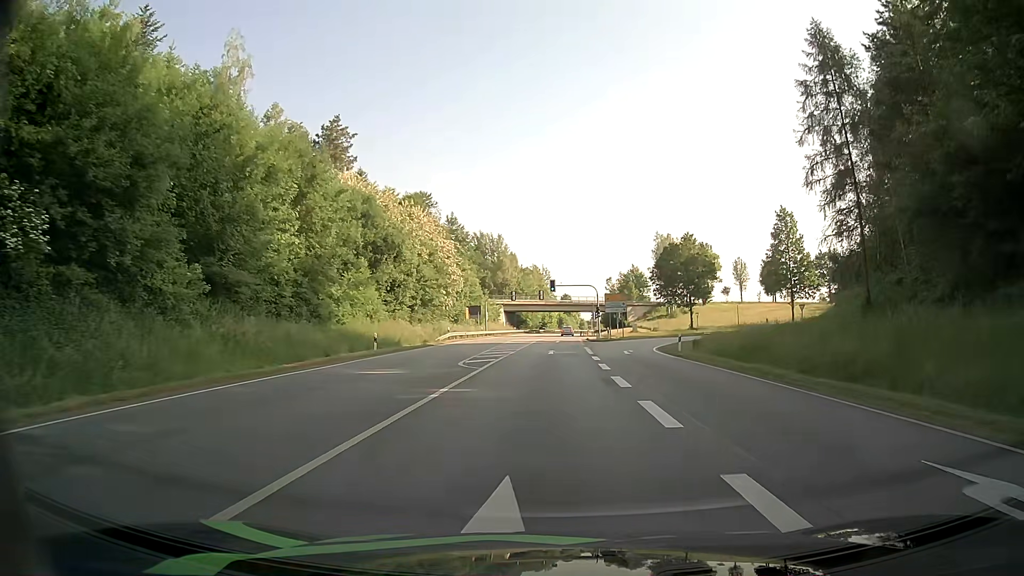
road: primary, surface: asphalt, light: Day
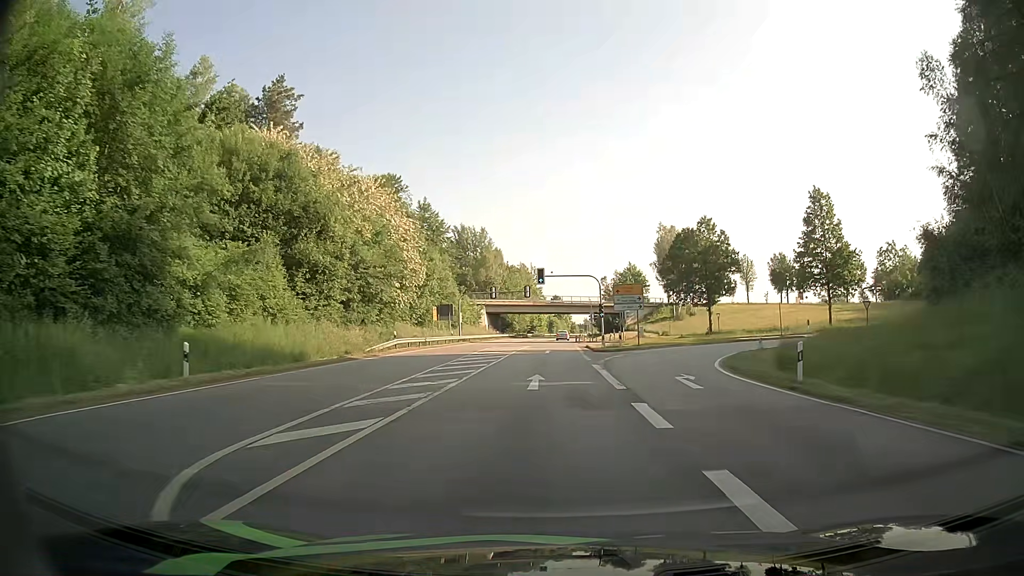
(+0.1, +17.8) m; +1°
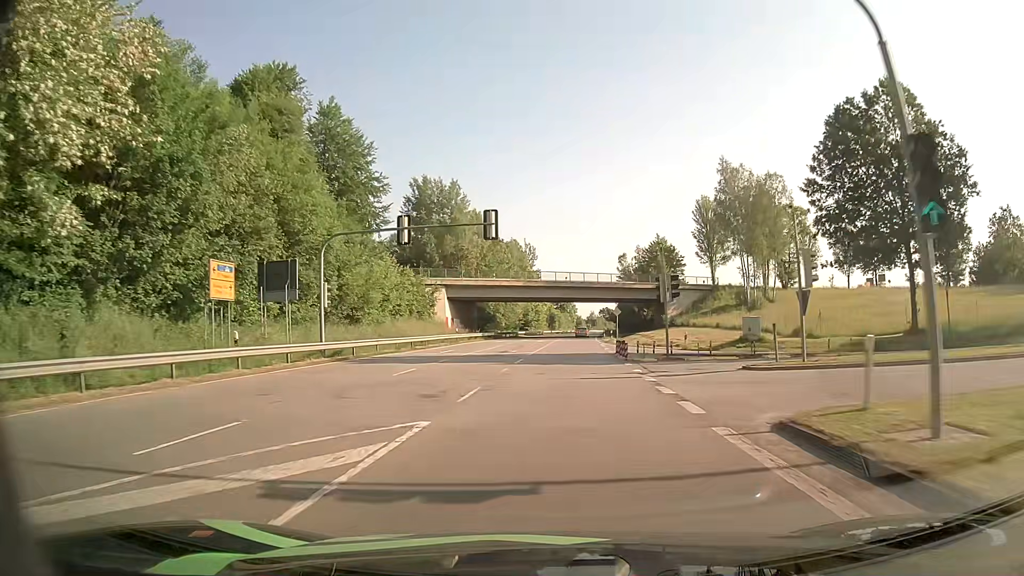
(0.0, +48.4) m; 0°
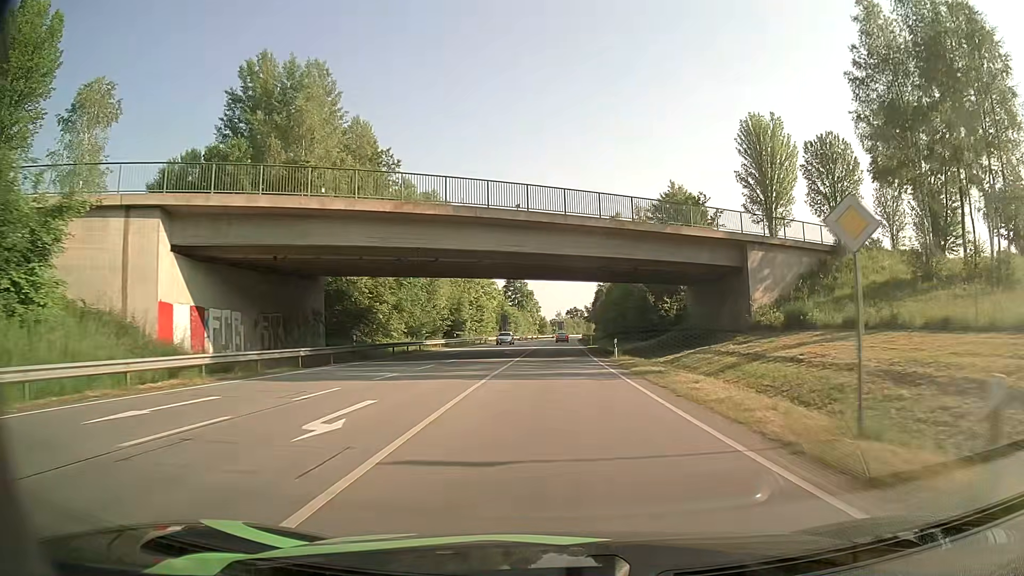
(+1.6, +53.6) m; +3°
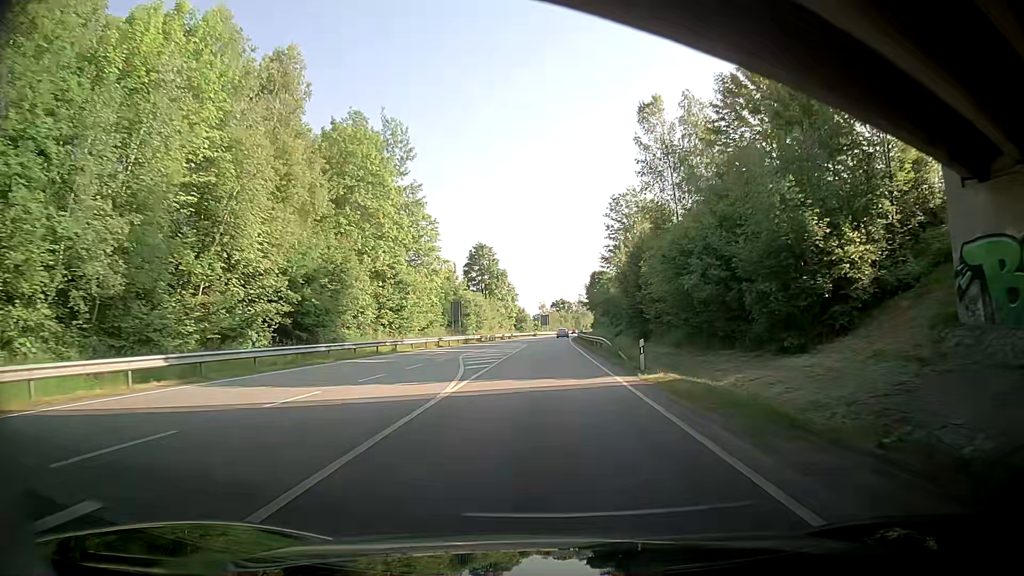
(+0.3, +43.6) m; 0°
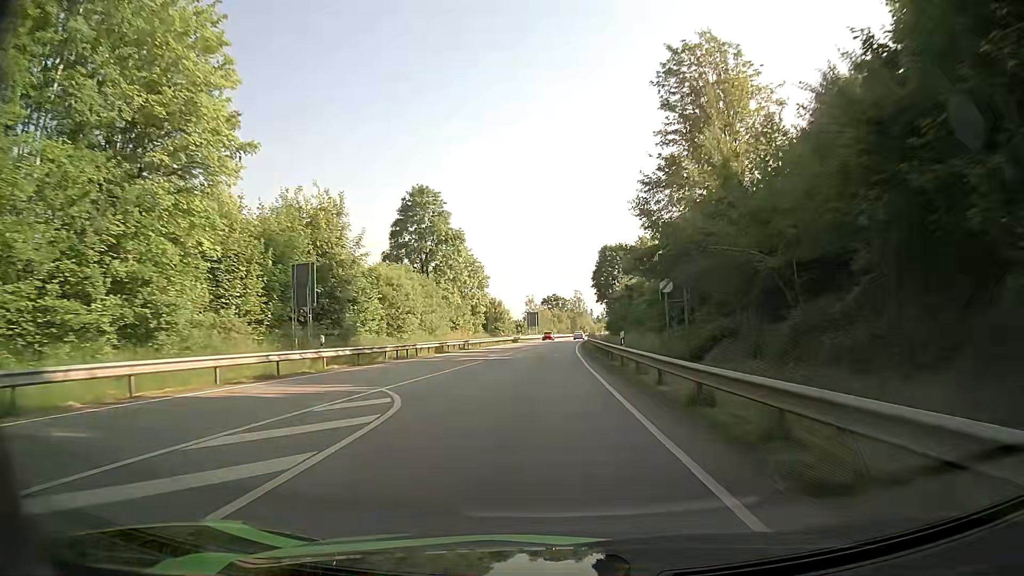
(+0.8, +46.0) m; +1°
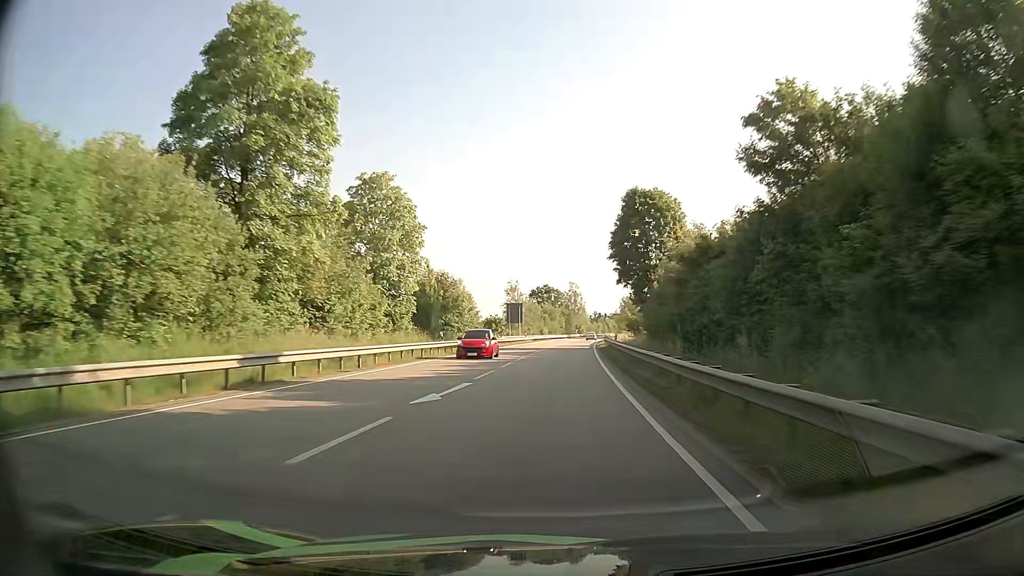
(+0.3, +38.5) m; +1°
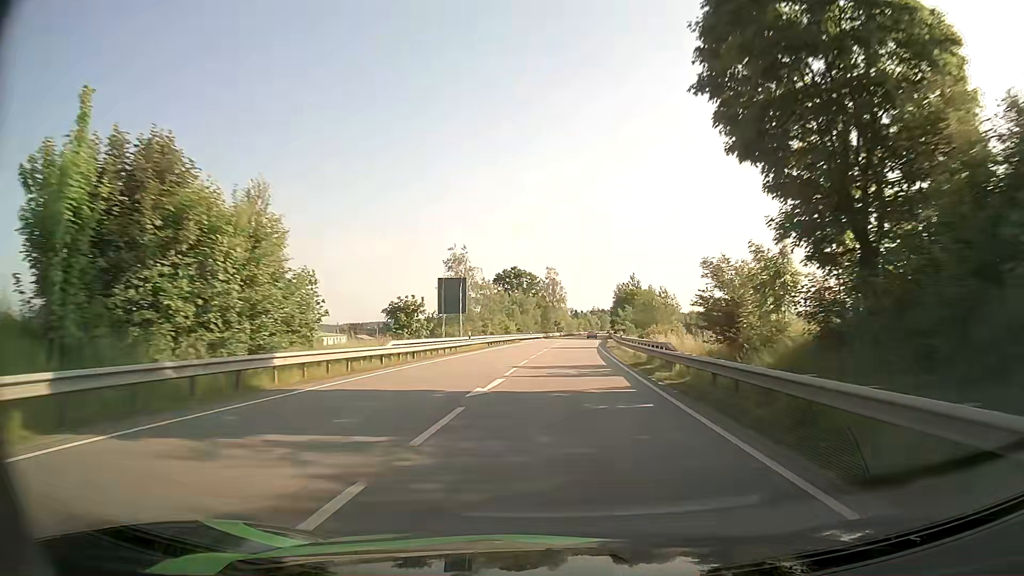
(+0.7, +41.1) m; +2°
(0, +10) (0, +20) (+1, +30) (+1, +40) (+2, +50) (+2, +60) (+3, +70) (+4, +80) (+5, +90) (+5, +100) m
